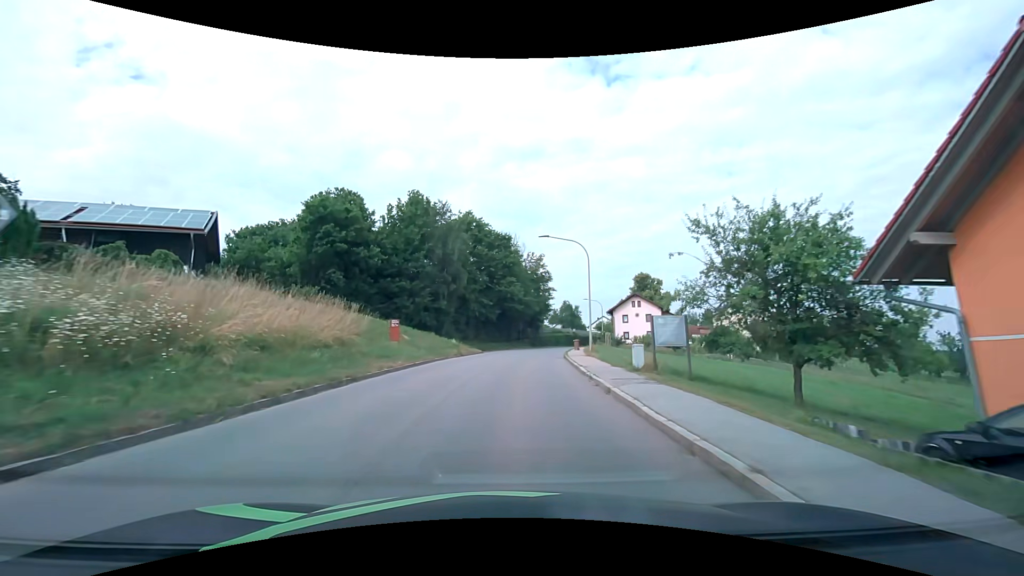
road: tertiary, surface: asphalt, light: Day
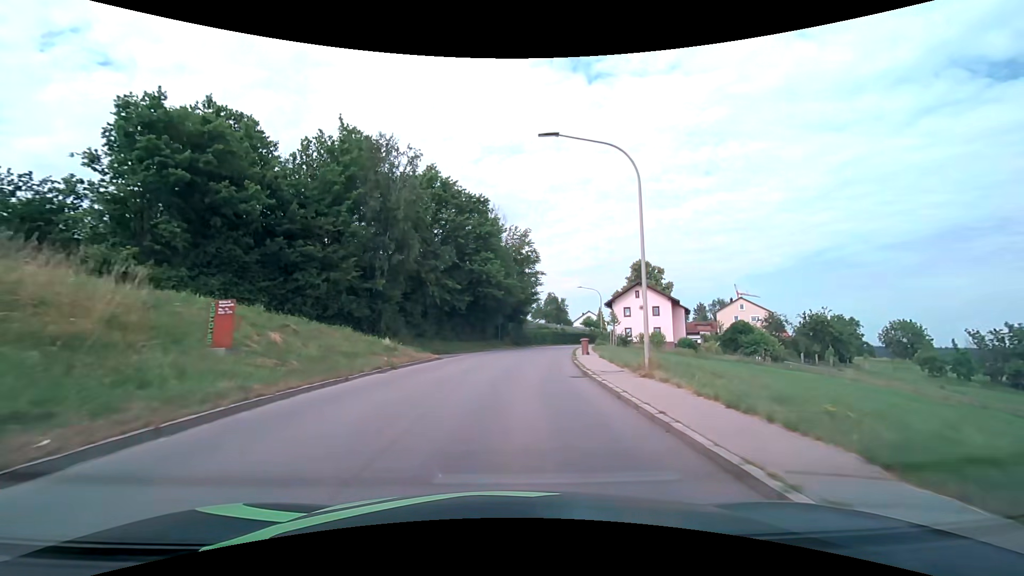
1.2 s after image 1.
(+0.4, +15.4) m; +3°
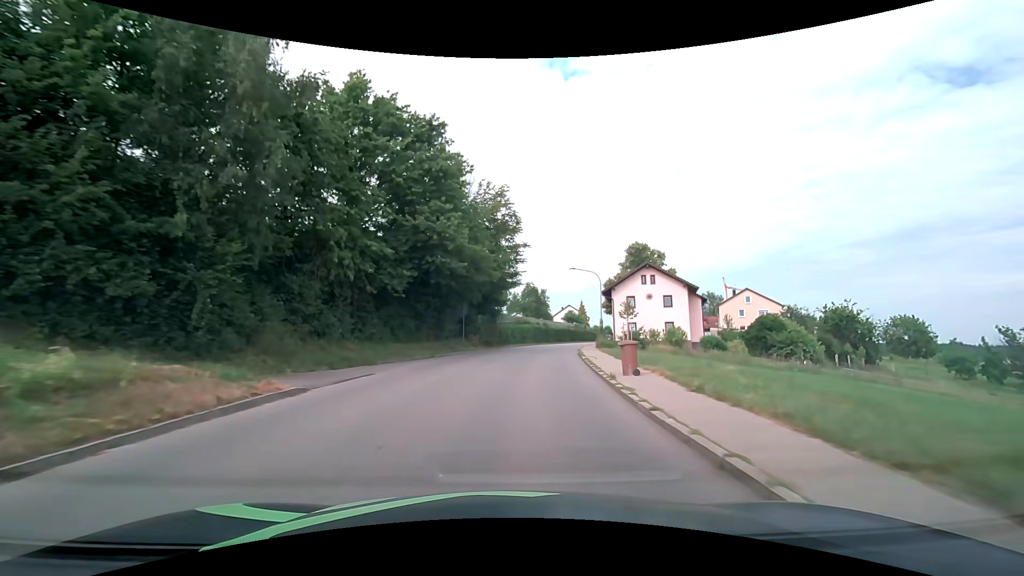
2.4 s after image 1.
(+0.2, +15.4) m; +2°
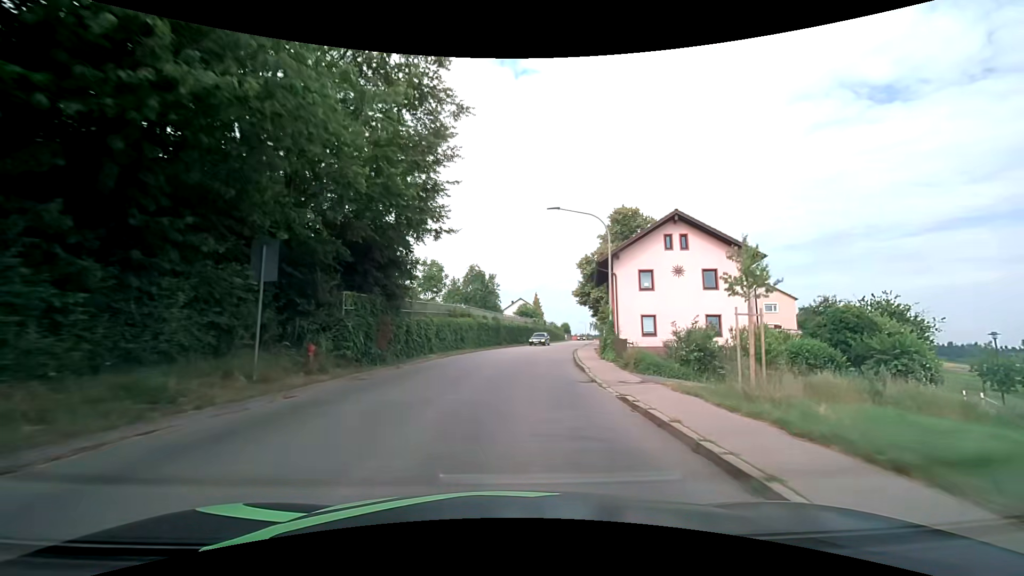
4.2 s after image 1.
(+1.2, +23.0) m; +6°
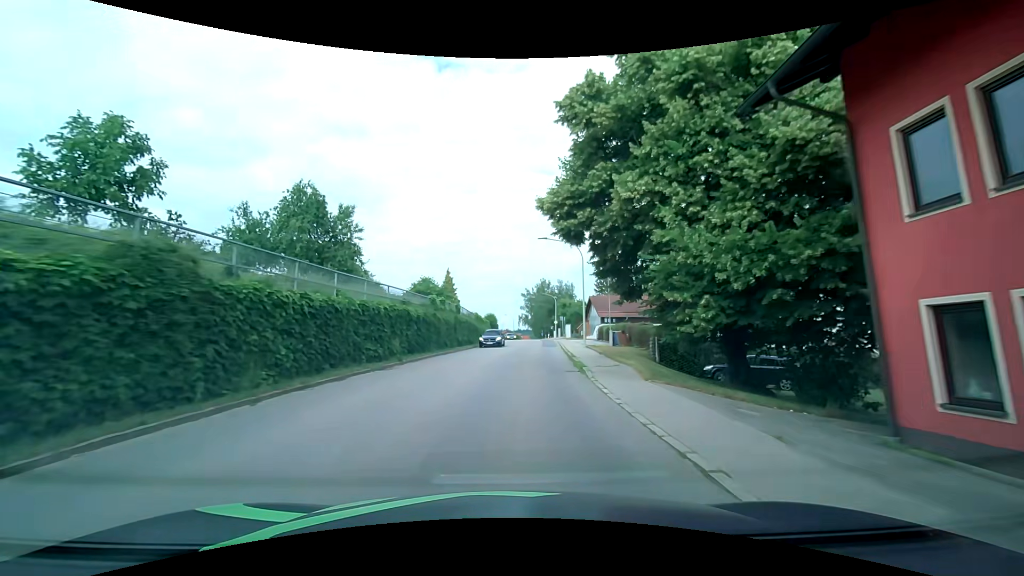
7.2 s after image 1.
(+3.0, +38.3) m; +9°
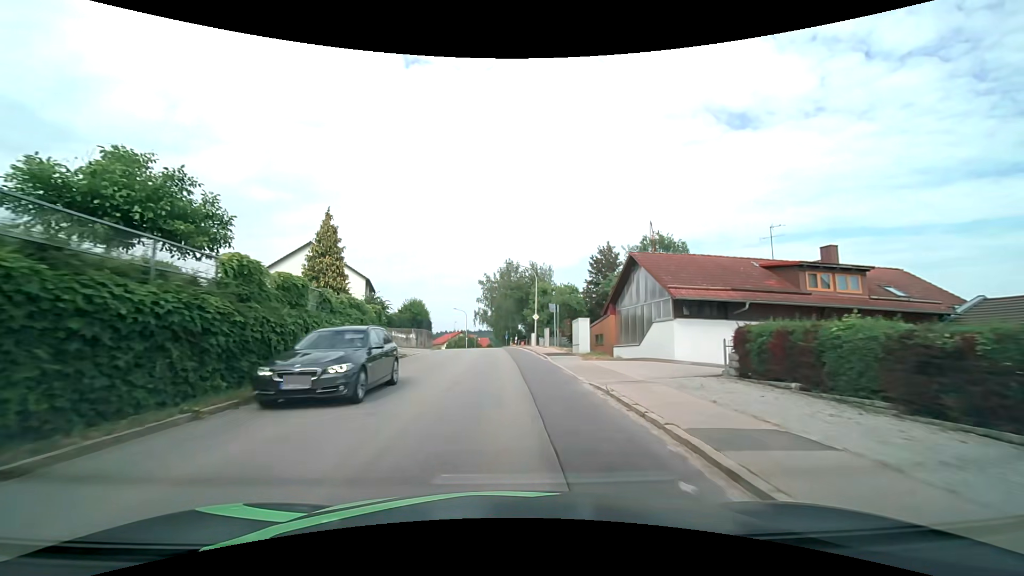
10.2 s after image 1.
(+2.3, +38.1) m; +5°
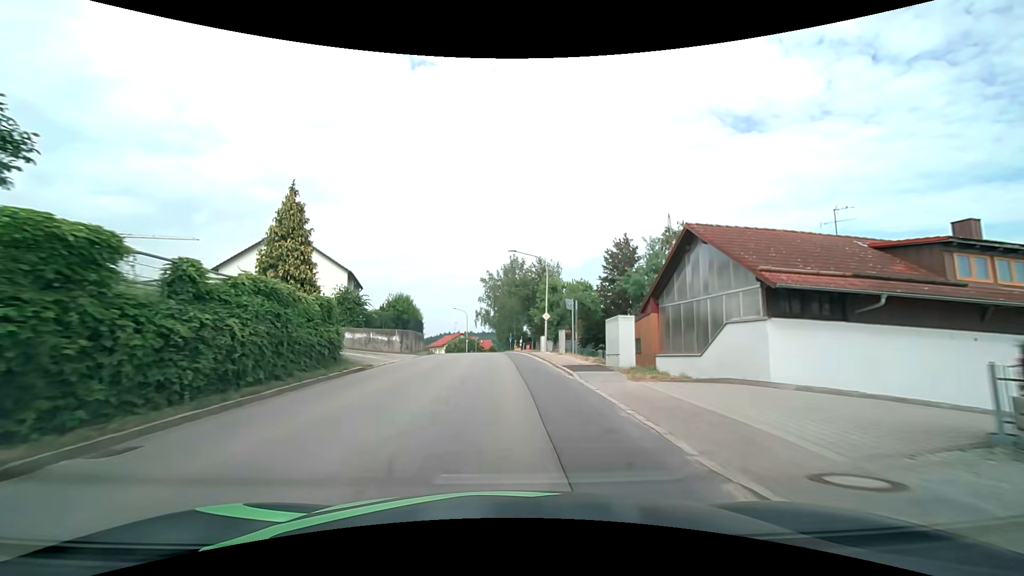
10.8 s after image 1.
(0.0, +7.6) m; 0°
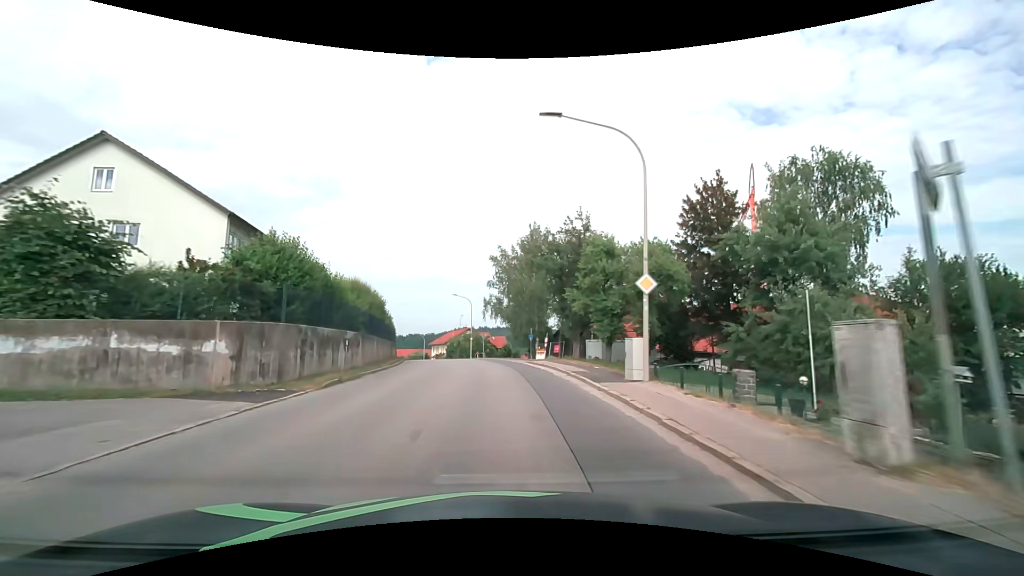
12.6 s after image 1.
(-0.4, +22.8) m; -2°
(0, +10) (-1, +20) (-1, +30) (-3, +40) (-5, +50) (-7, +59) (-9, +69) (-11, +79) (-14, +89) (-17, +98) m
